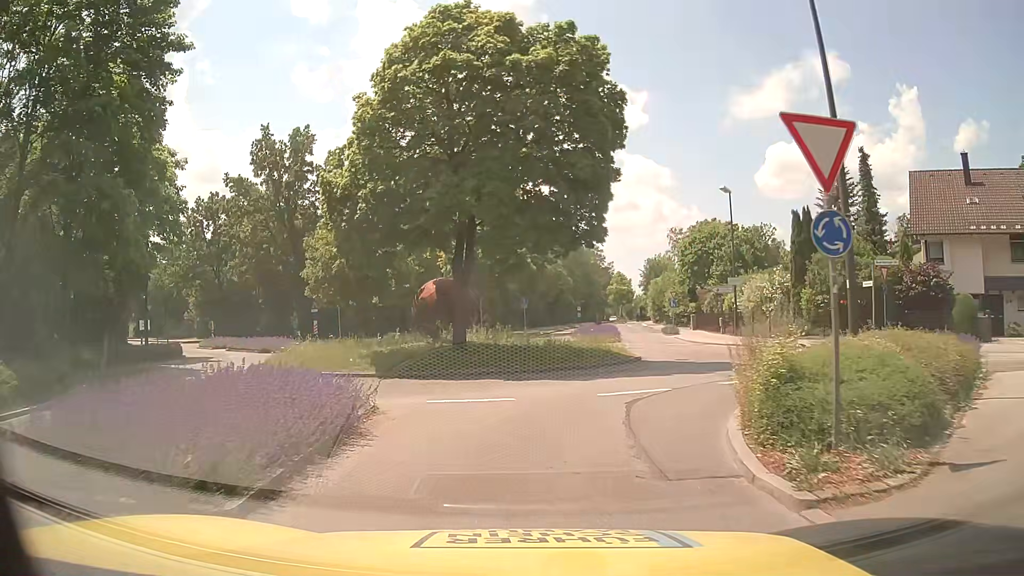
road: tertiary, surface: asphalt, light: Day
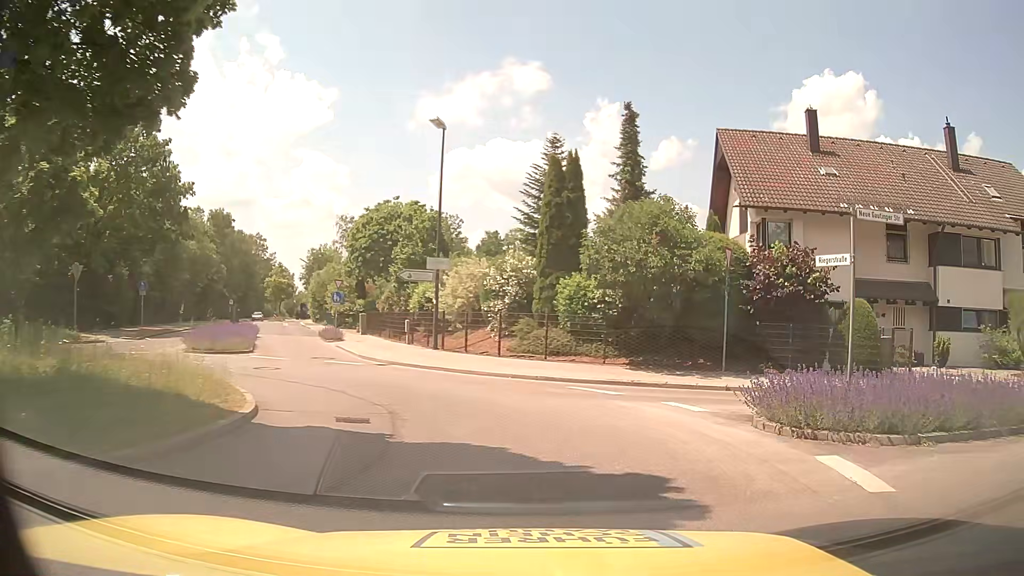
(+1.7, +13.9) m; +27°
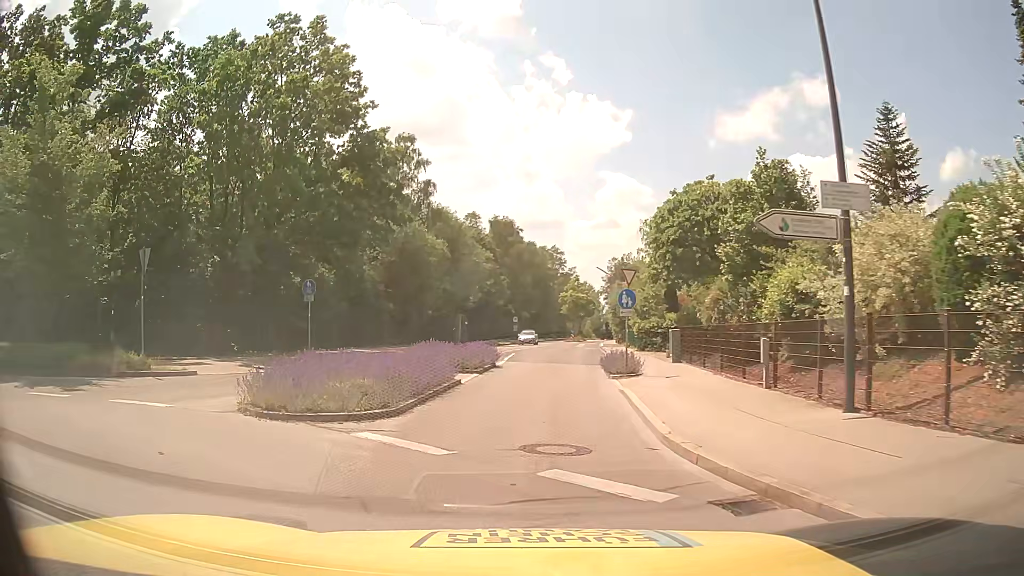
(-2.3, +14.5) m; -26°
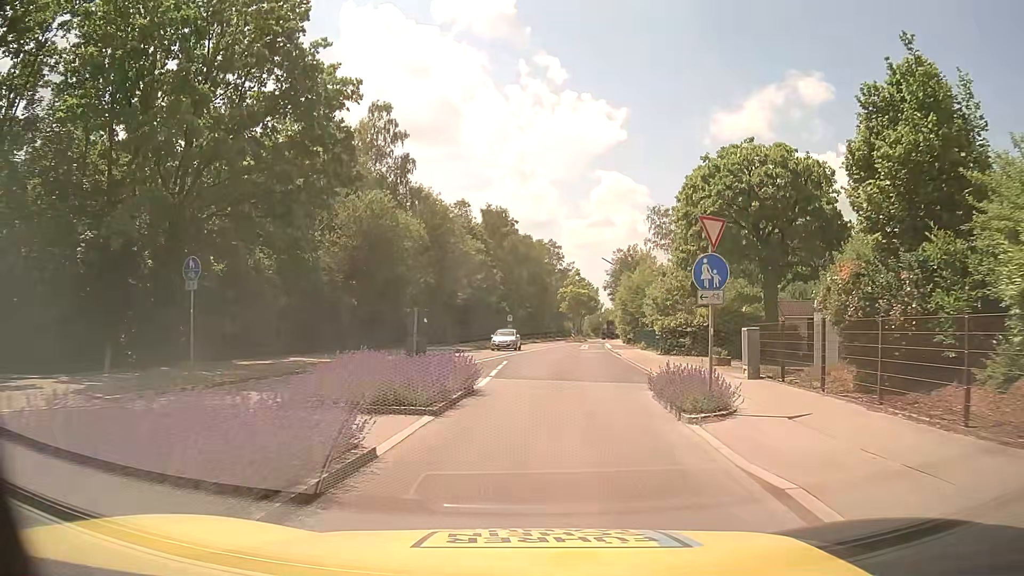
(0.0, +9.1) m; 0°
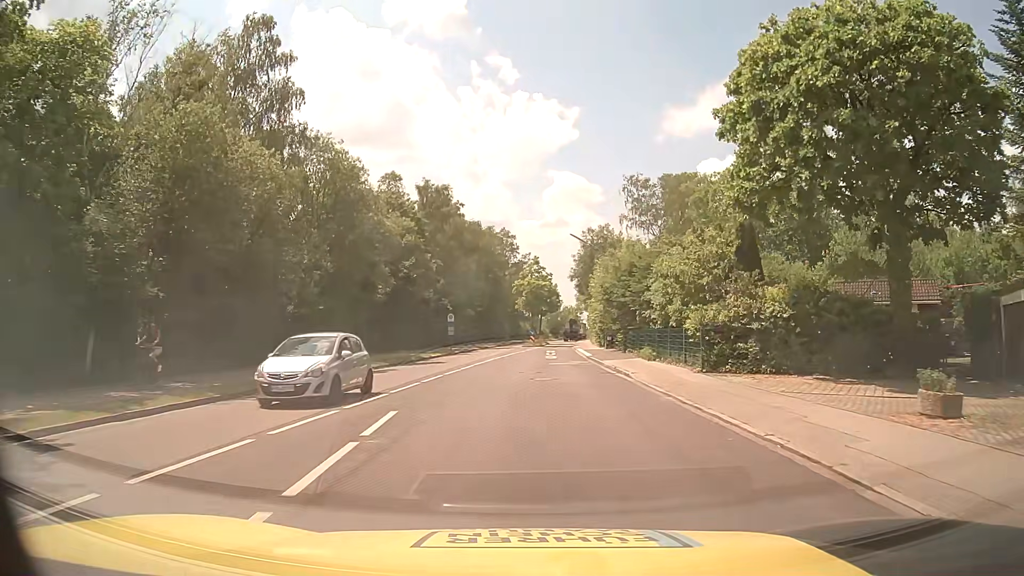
(+0.7, +16.7) m; +4°
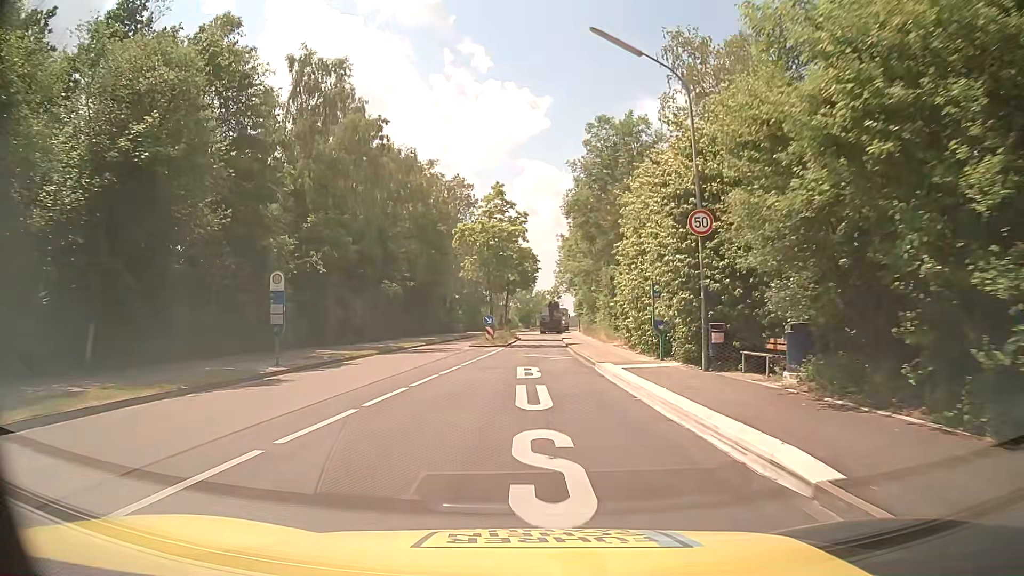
(+0.9, +33.3) m; +2°
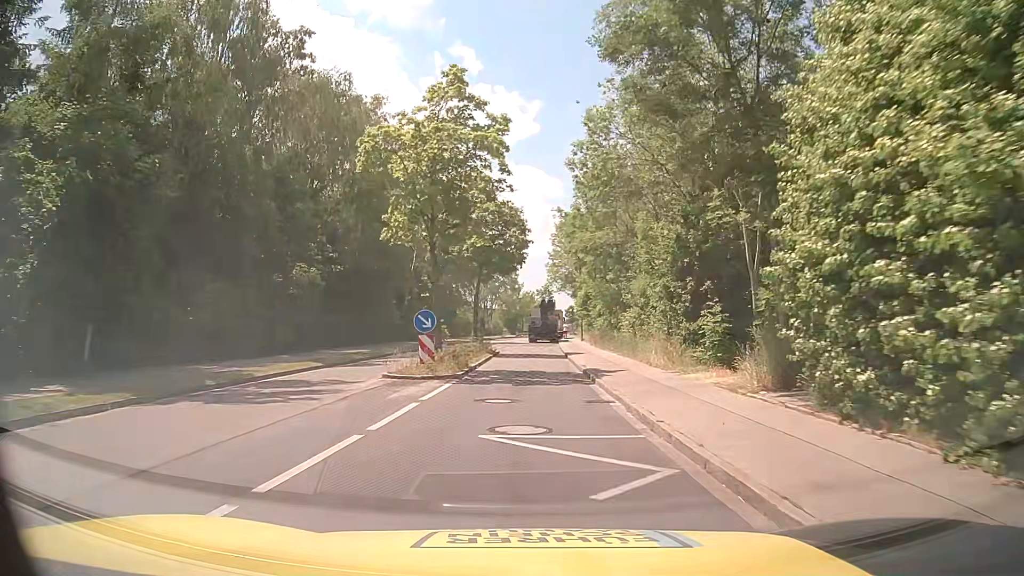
(+0.3, +19.4) m; +1°
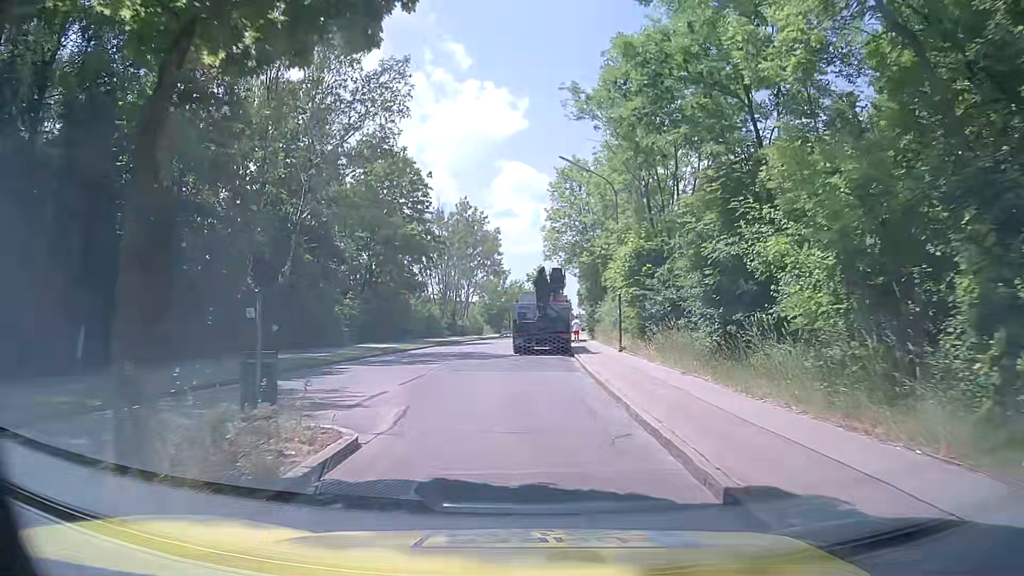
(+0.6, +28.1) m; +1°
(0, +10) (-1, +20) (-3, +30) (-3, +40) (-2, +50) (0, +60) (+2, +69) (+4, +79) (+6, +89) (+7, +99) m
